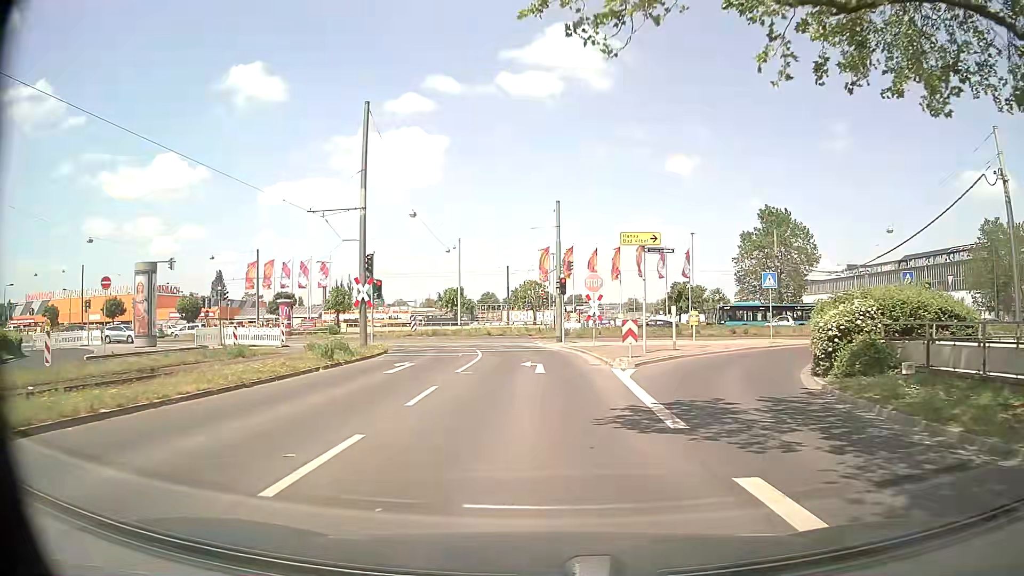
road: secondary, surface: asphalt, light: Day
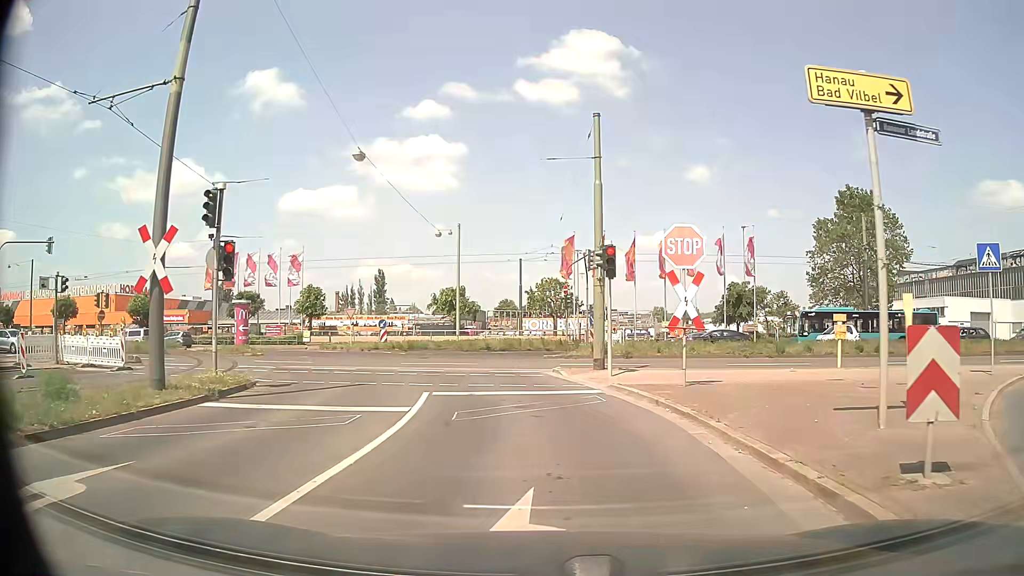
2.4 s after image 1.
(-0.3, +16.4) m; -3°
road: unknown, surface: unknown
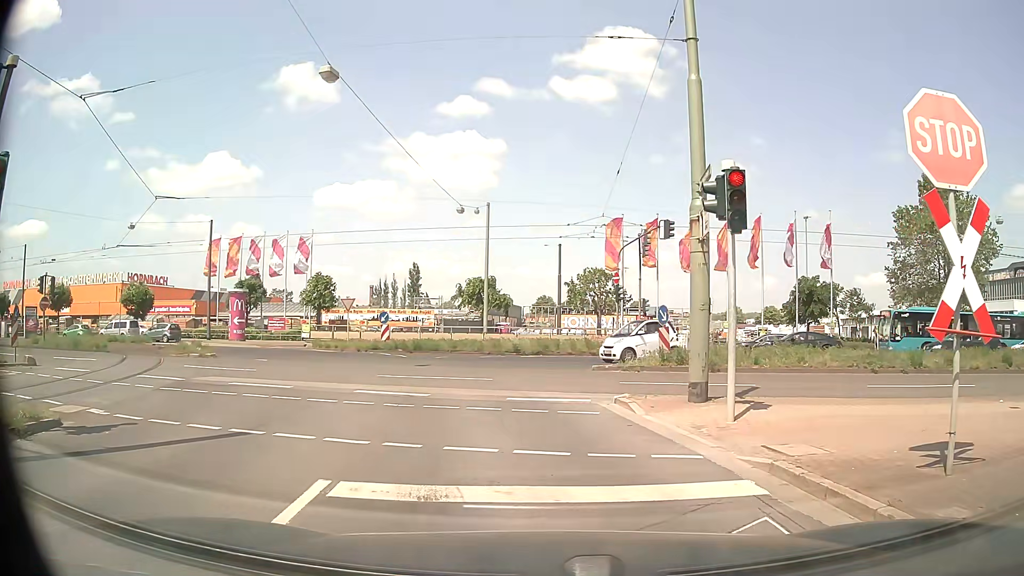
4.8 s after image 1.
(-0.1, +8.1) m; -4°
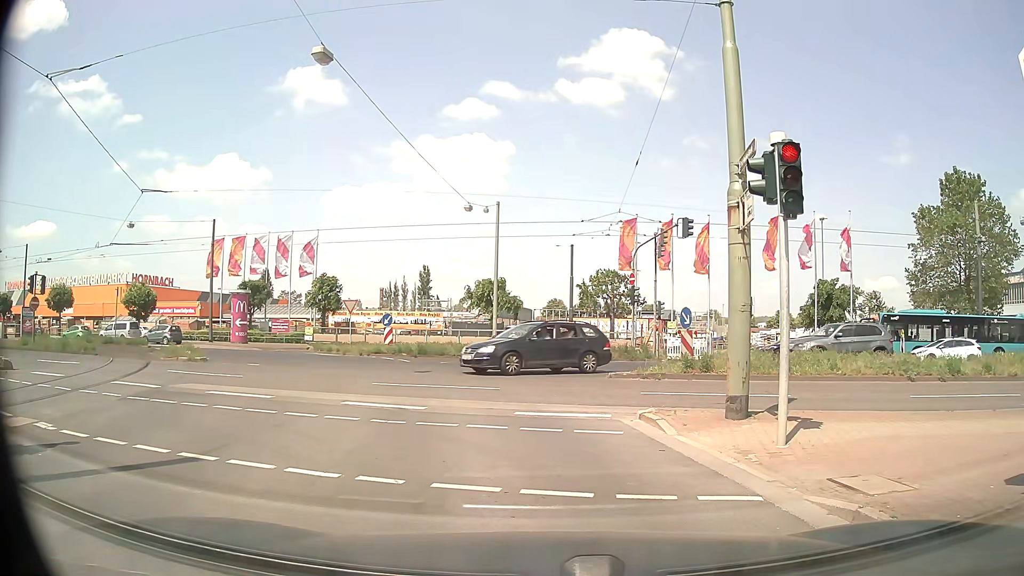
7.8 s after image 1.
(0.0, +1.5) m; -2°
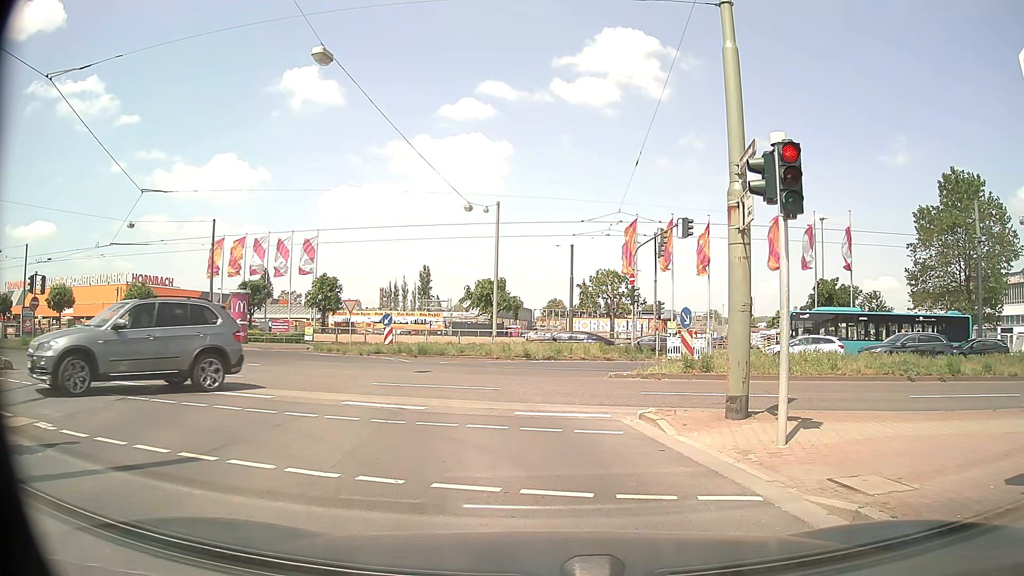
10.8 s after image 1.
(0.0, 0.0) m; 0°
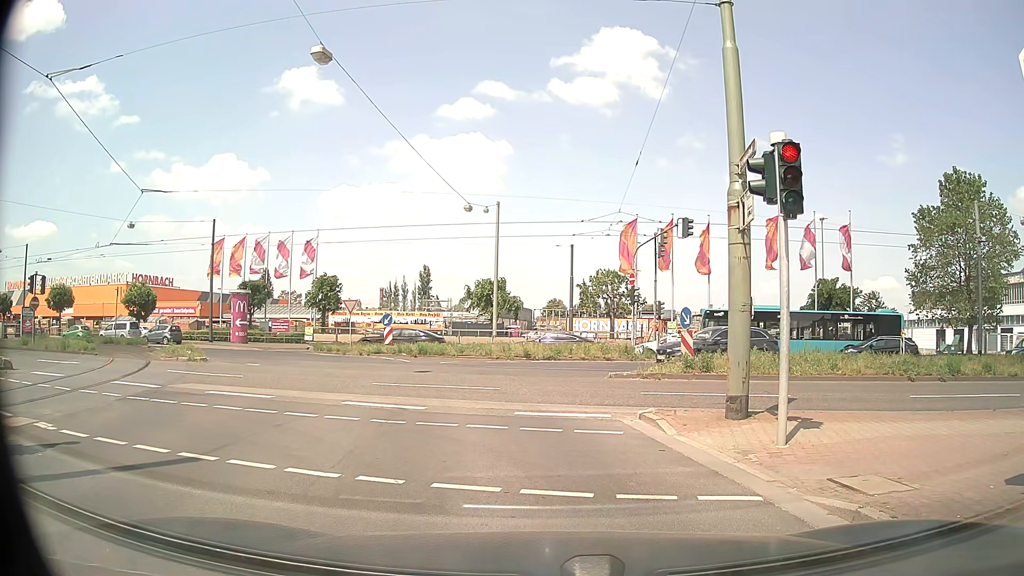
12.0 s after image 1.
(0.0, 0.0) m; 0°
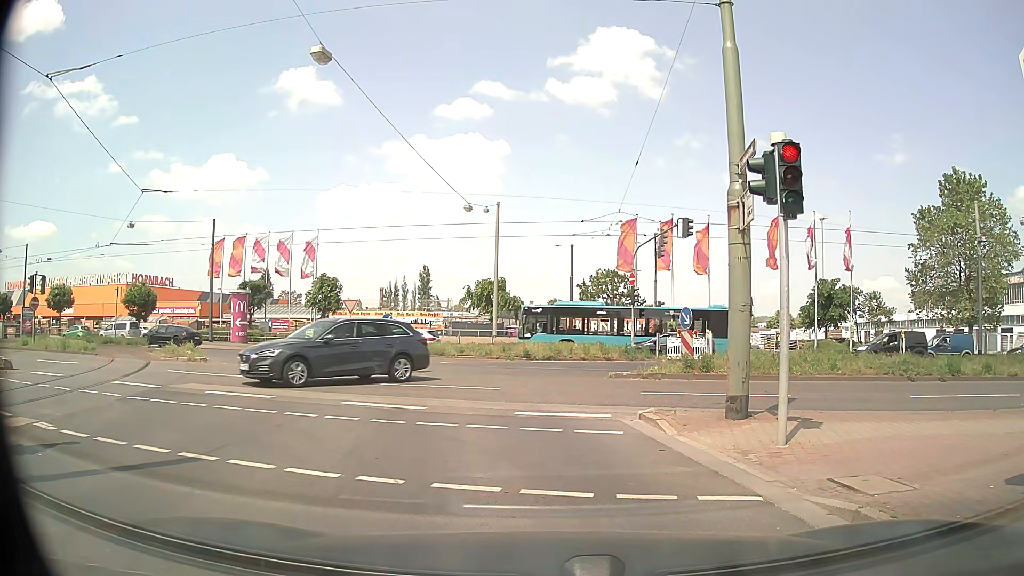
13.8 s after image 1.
(0.0, 0.0) m; 0°
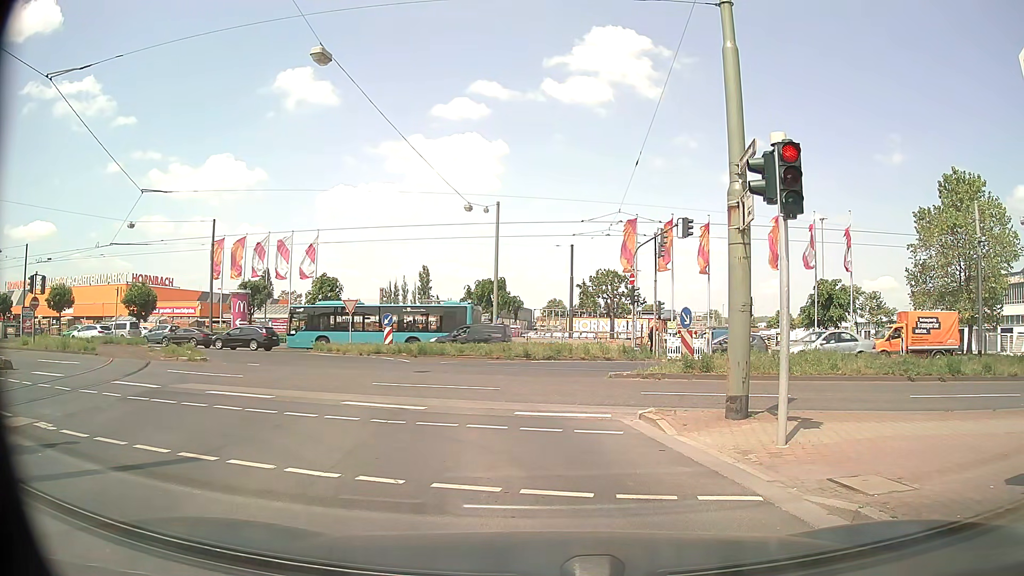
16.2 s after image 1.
(0.0, 0.0) m; 0°
